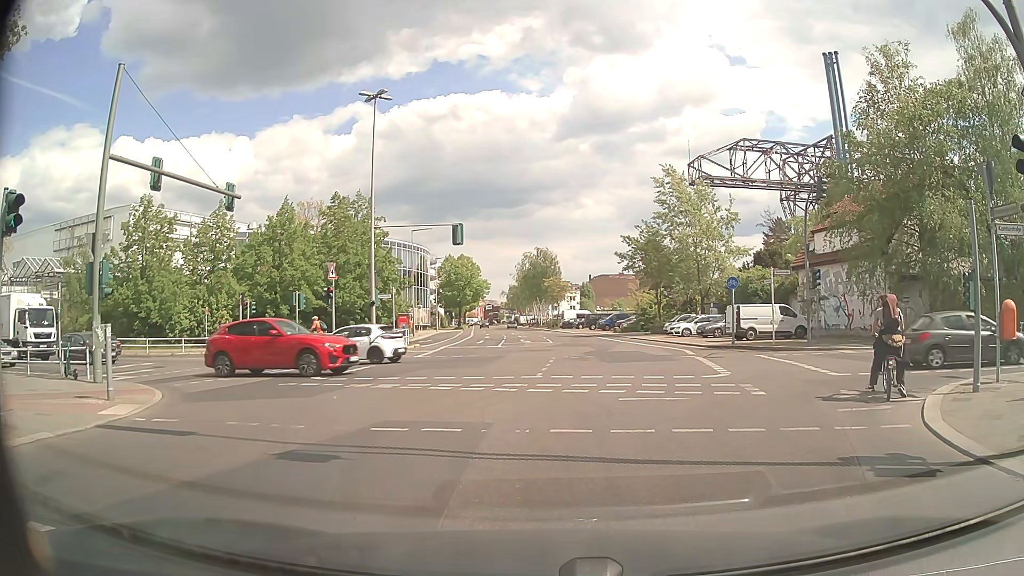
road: tertiary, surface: asphalt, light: Day
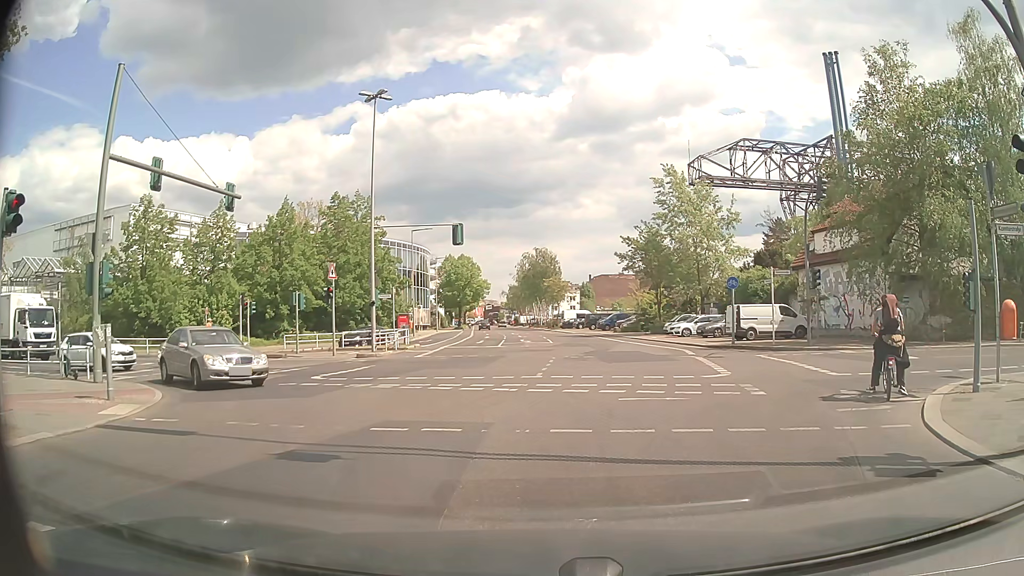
(0.0, 0.0) m; 0°
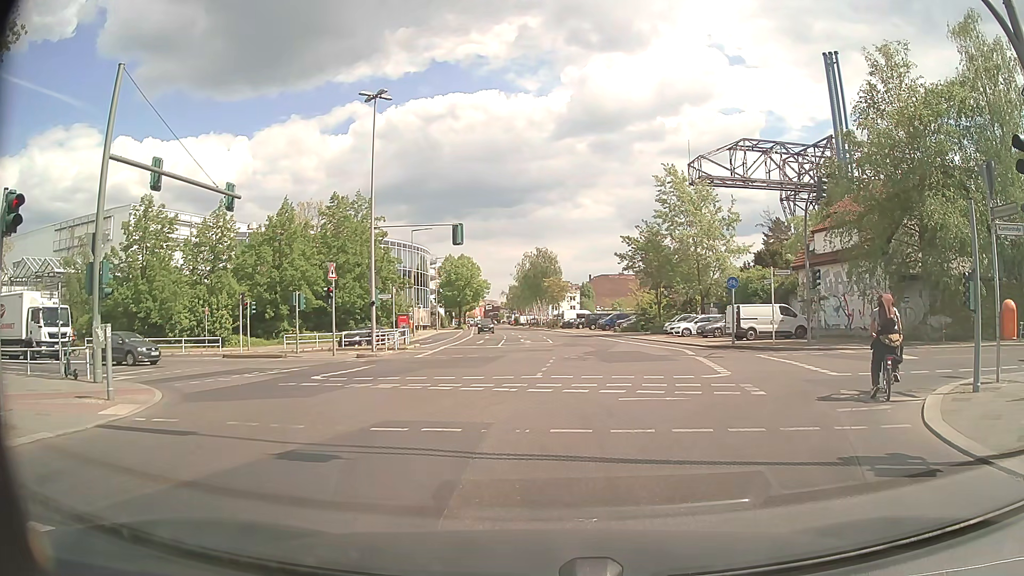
(0.0, 0.0) m; 0°
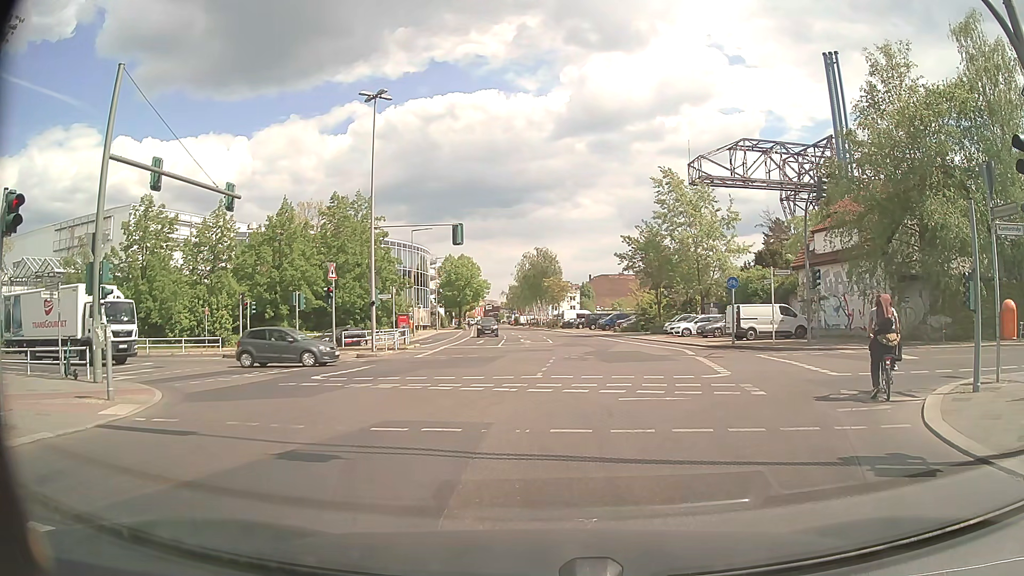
(0.0, 0.0) m; 0°
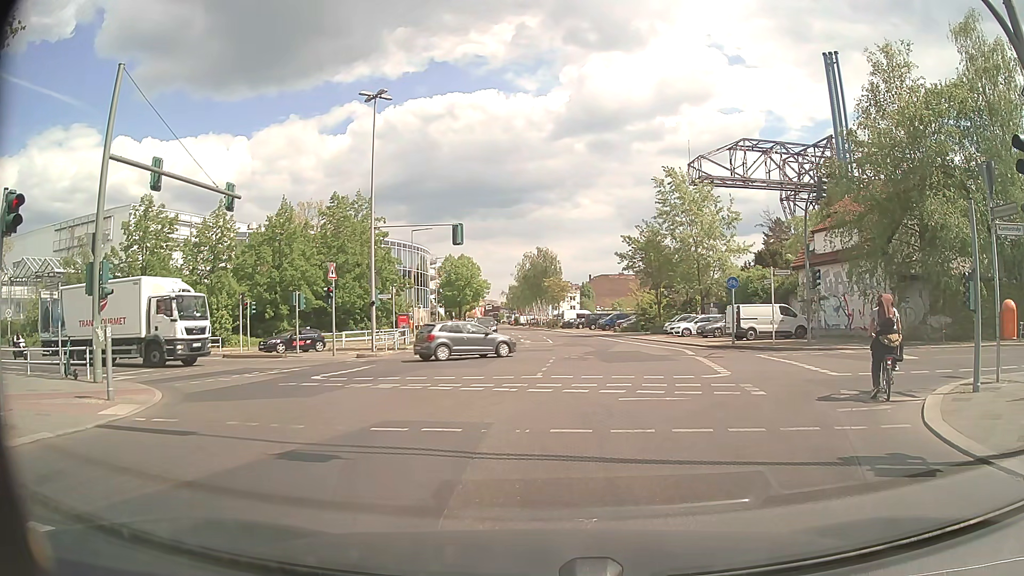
(0.0, 0.0) m; 0°
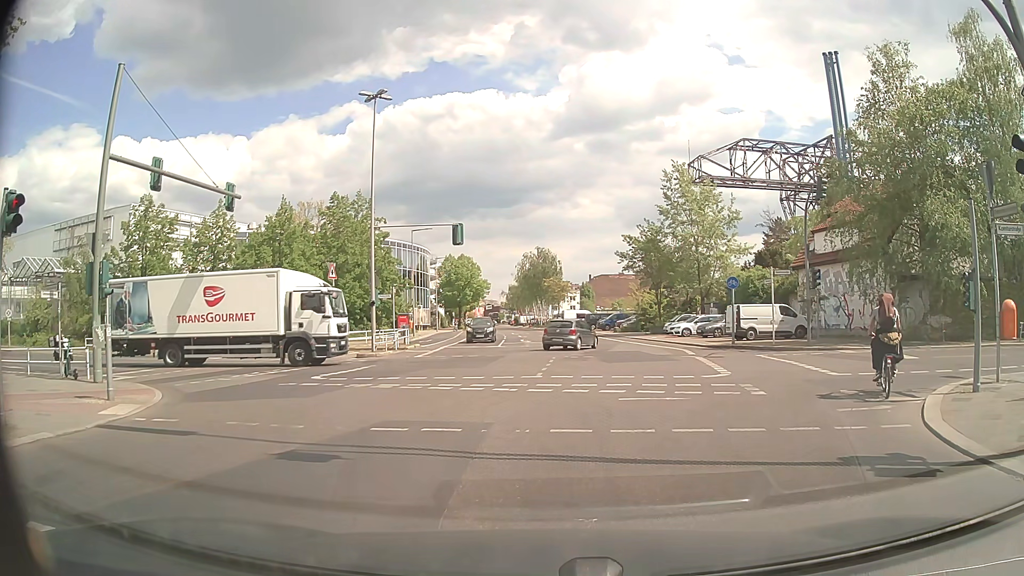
(0.0, 0.0) m; 0°
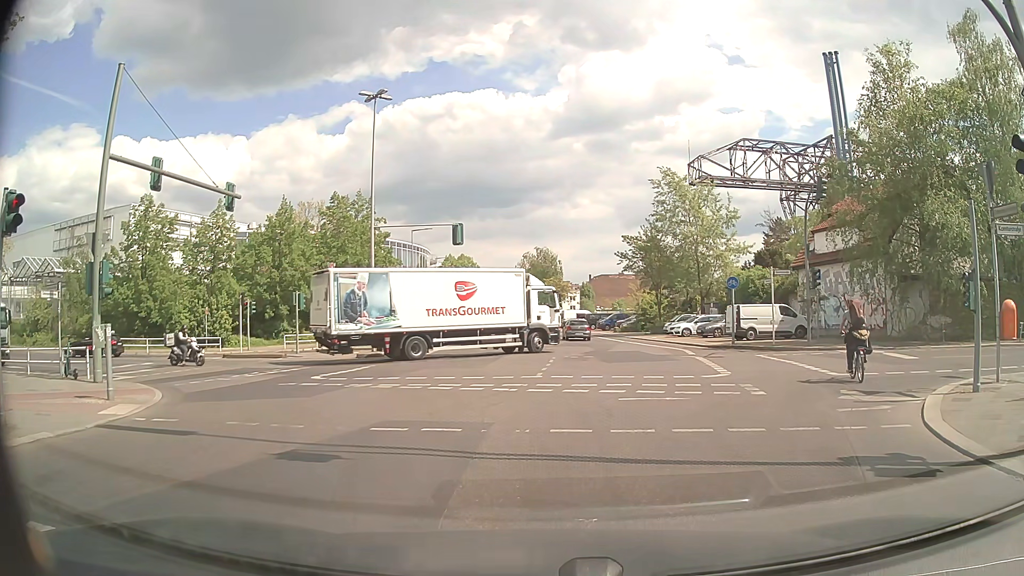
(0.0, 0.0) m; 0°
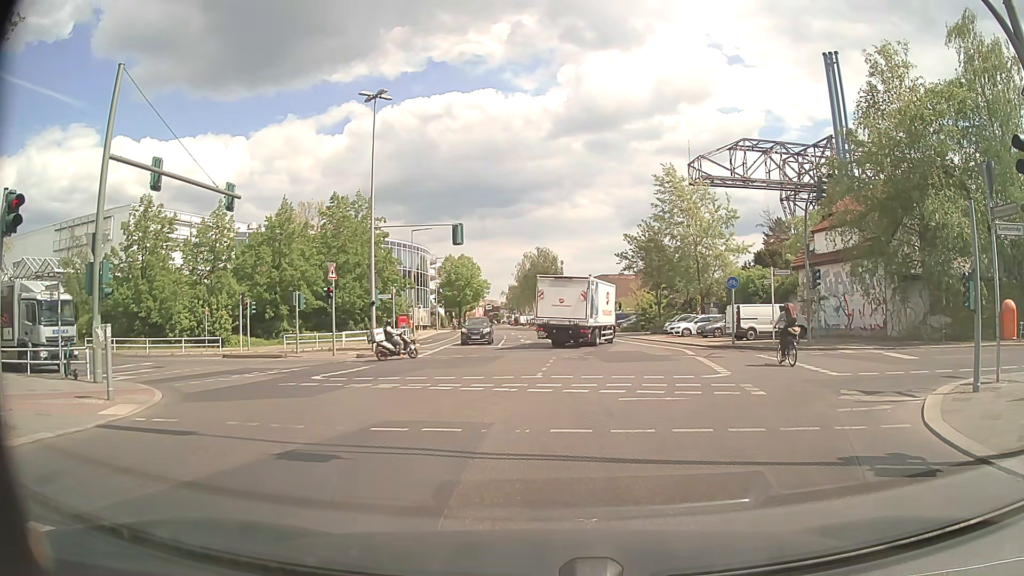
(0.0, 0.0) m; 0°
(0, +10) (0, +20) (-8, +26) (-17, +30) (-27, +32) (-37, +34) (-46, +37) (-56, +39) (-66, +41) (-75, +43) m
